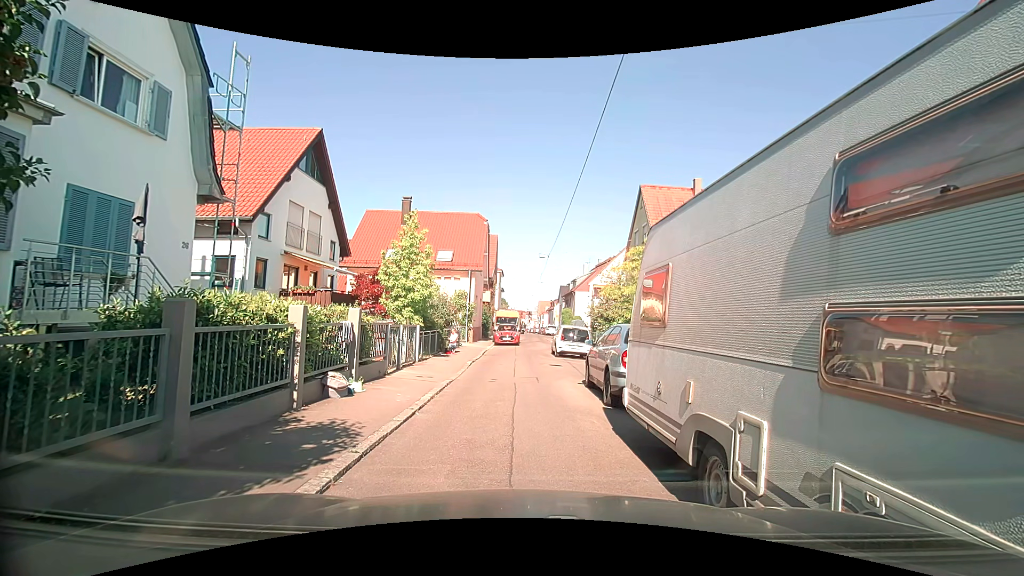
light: Day
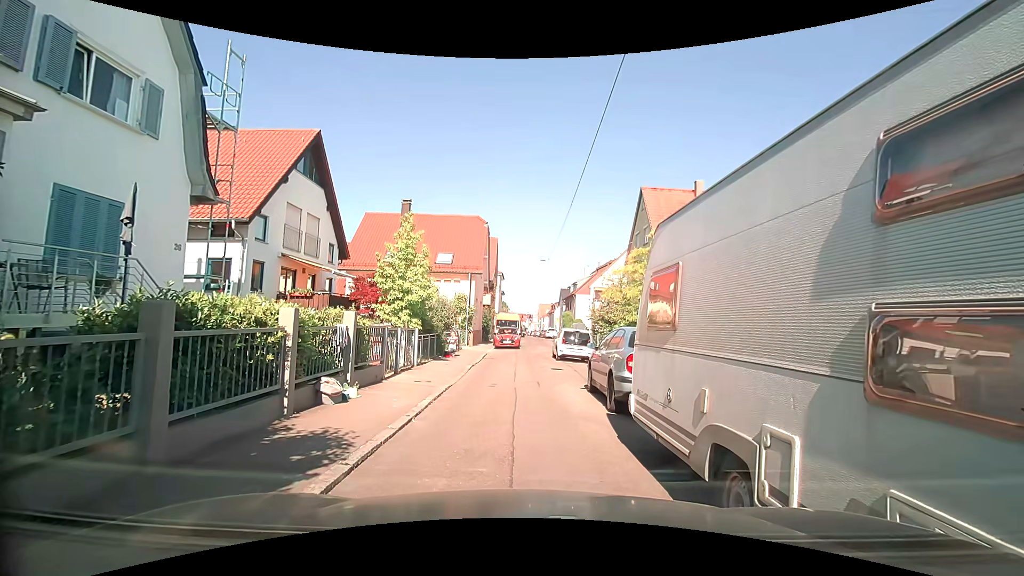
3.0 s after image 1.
(0.0, +0.3) m; 0°
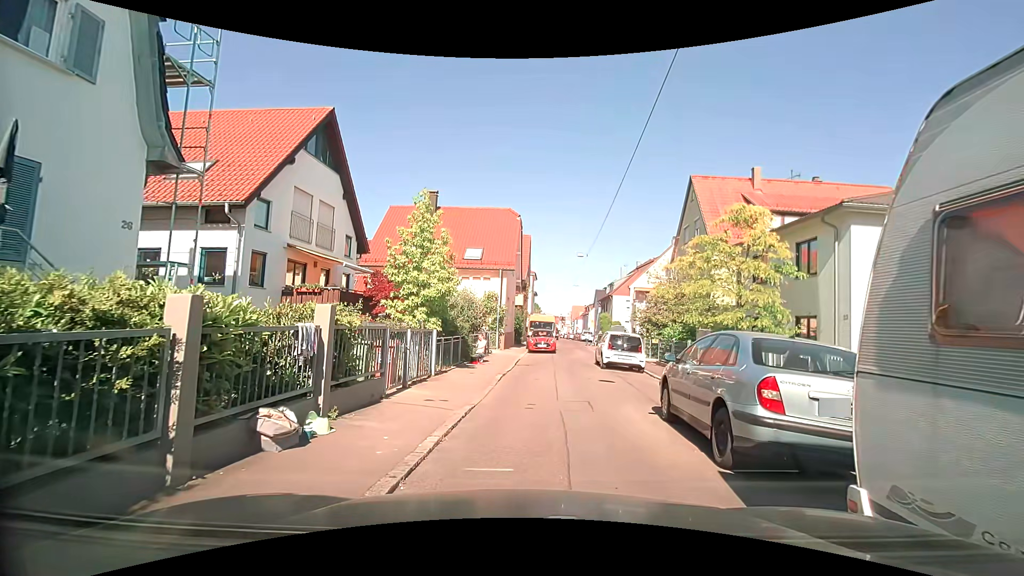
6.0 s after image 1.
(0.0, +3.1) m; -3°
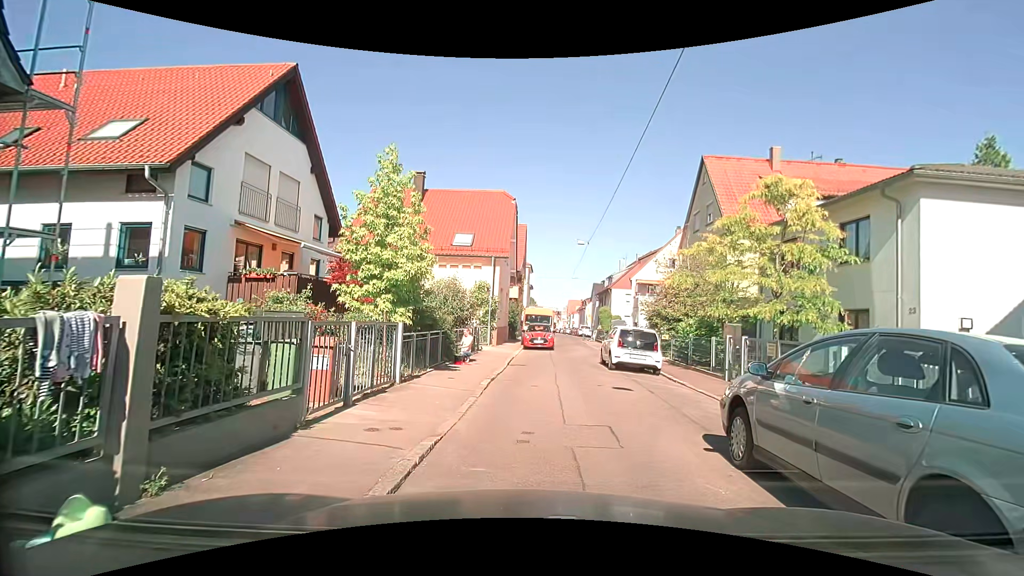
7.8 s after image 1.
(0.0, +2.9) m; -1°
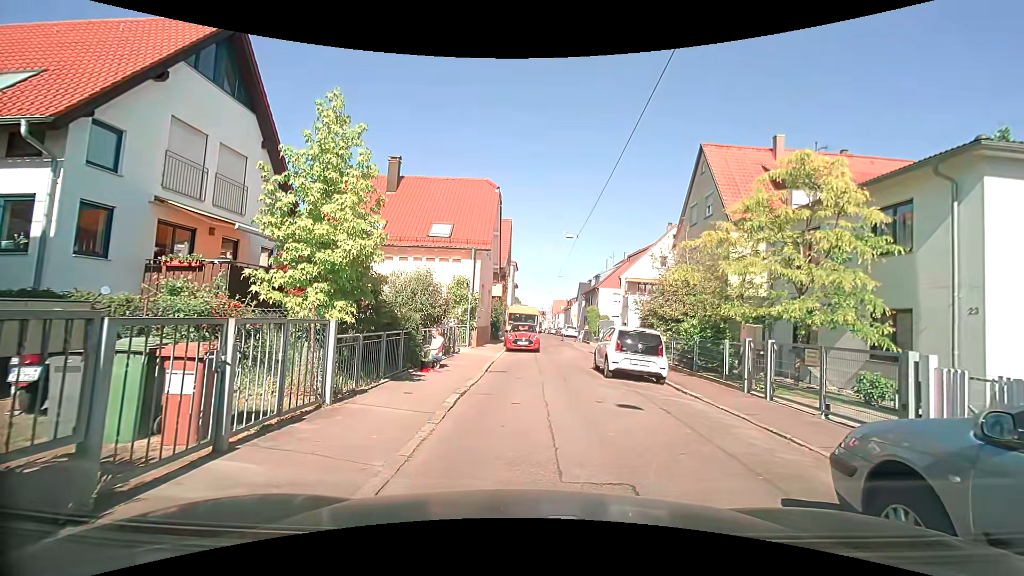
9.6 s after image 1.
(+0.1, +2.6) m; +4°
